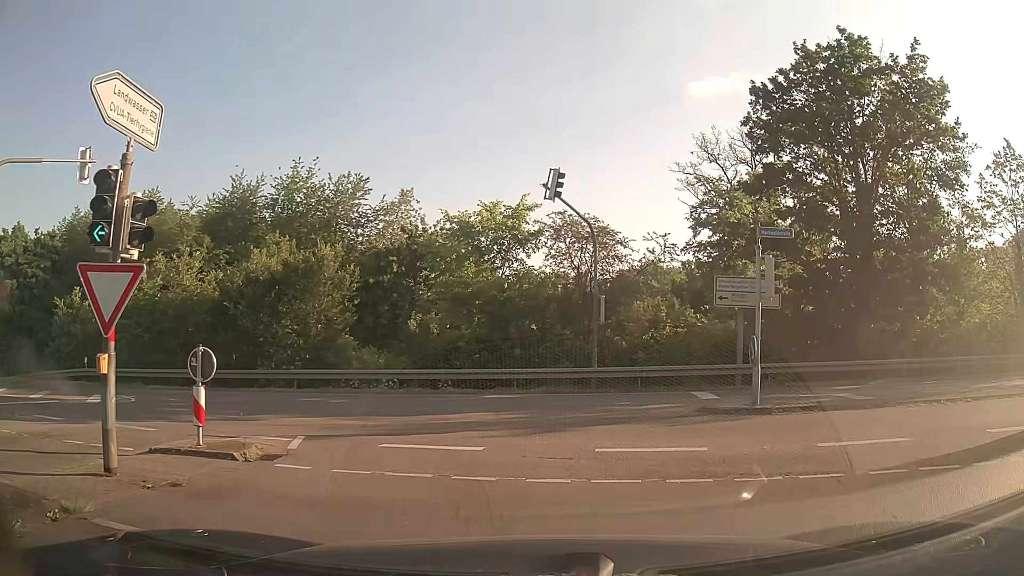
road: secondary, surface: asphalt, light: Day
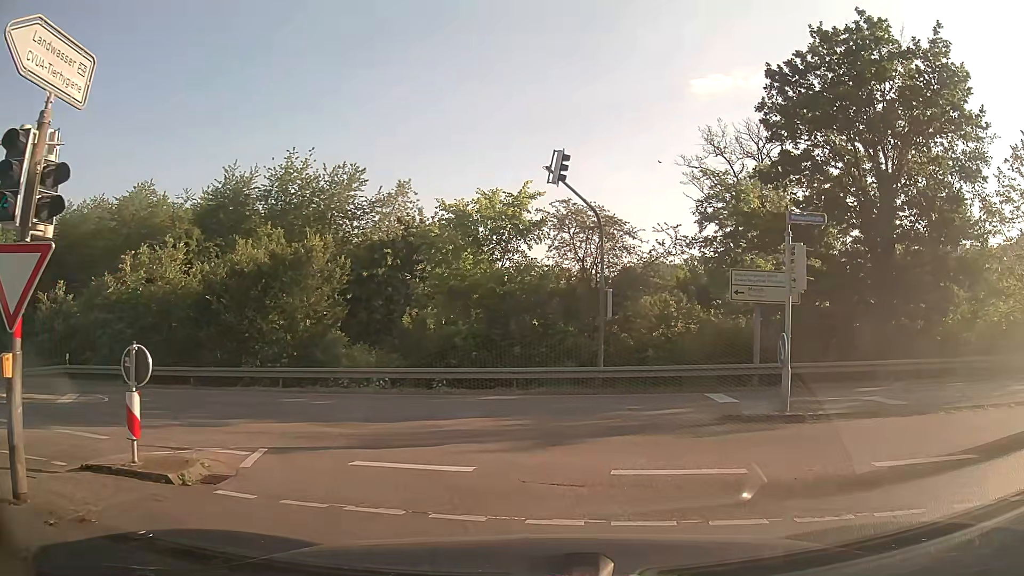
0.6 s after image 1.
(-0.1, +1.8) m; -1°
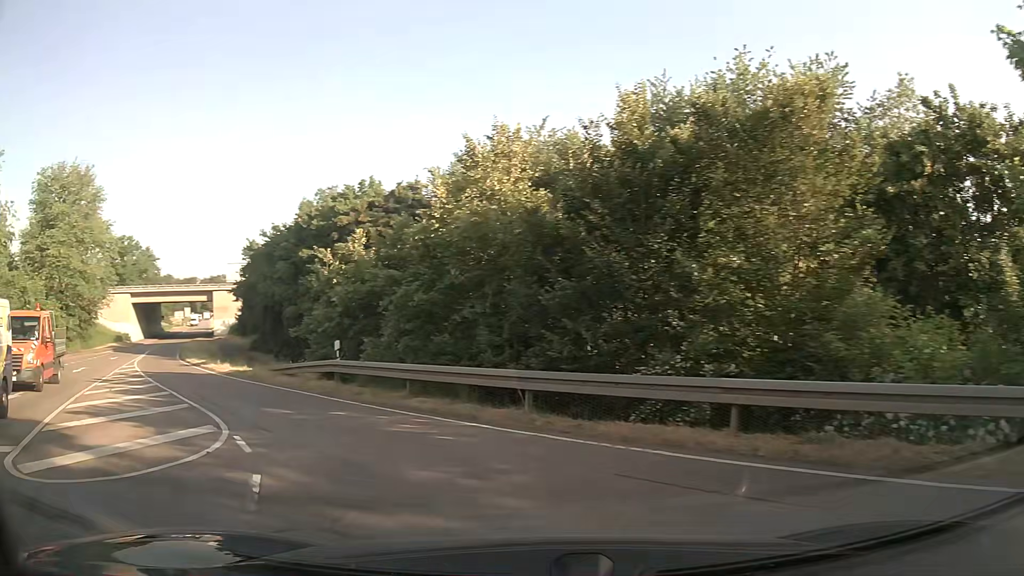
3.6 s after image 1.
(-4.0, +14.8) m; -43°
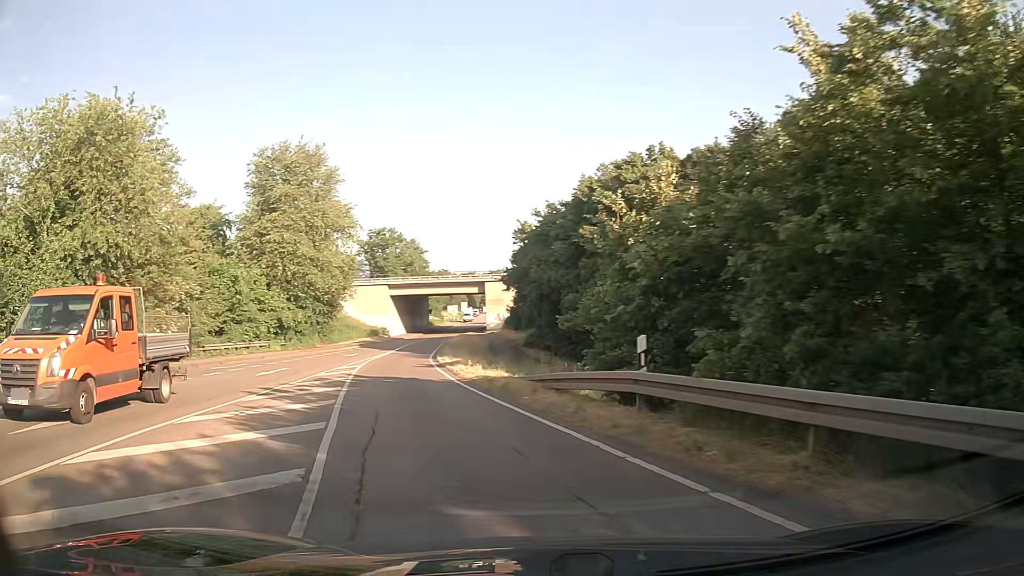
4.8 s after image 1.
(-1.8, +8.3) m; -24°
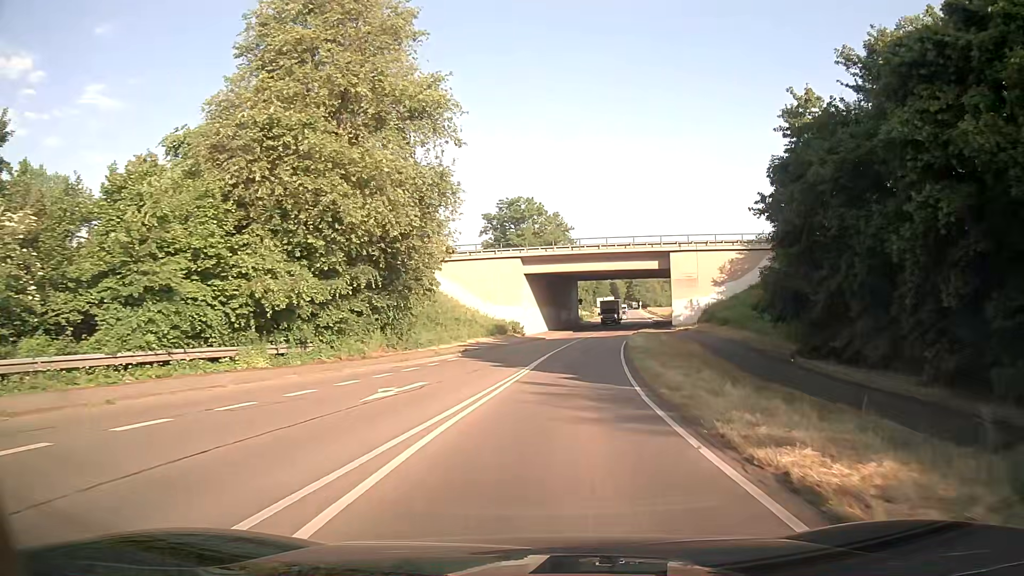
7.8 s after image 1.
(-5.6, +30.9) m; -11°
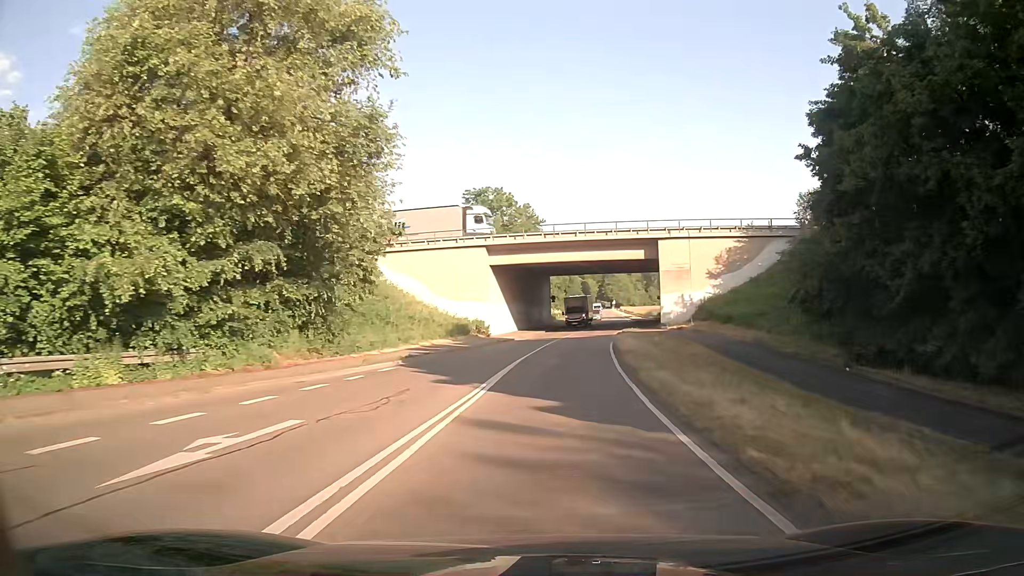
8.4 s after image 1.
(+0.1, +8.0) m; +2°
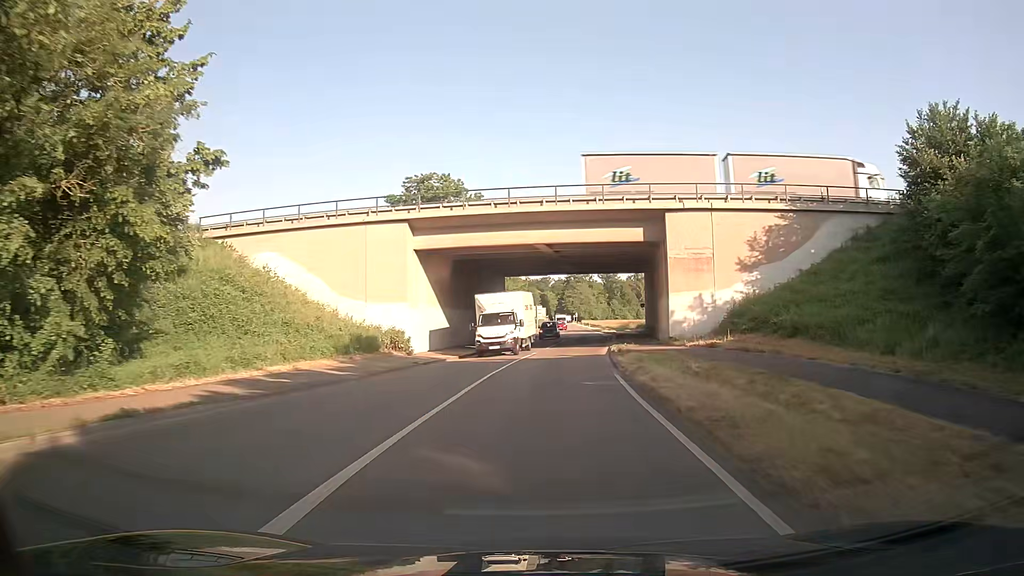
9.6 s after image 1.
(+0.7, +17.3) m; +4°
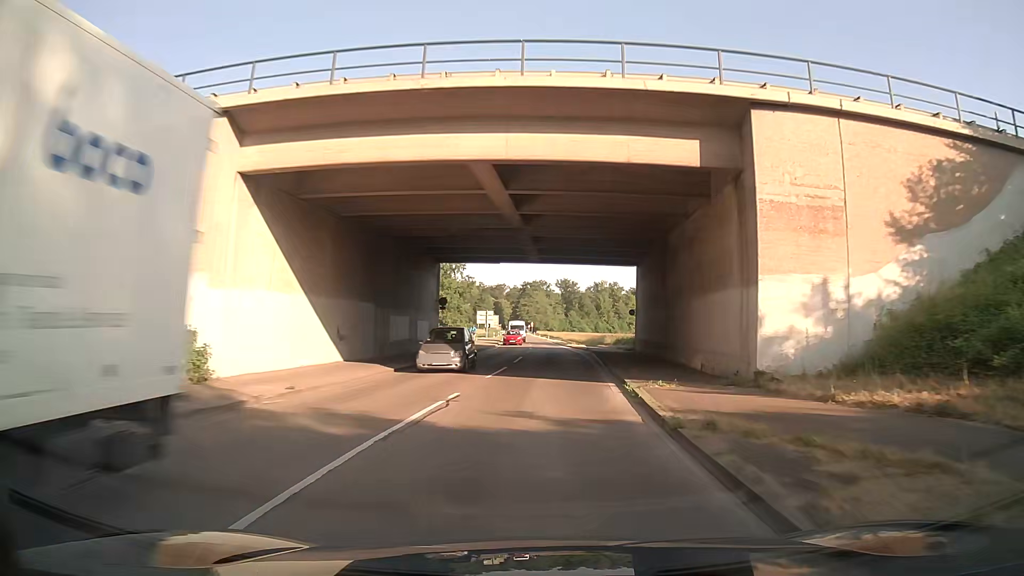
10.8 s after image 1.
(+0.4, +18.7) m; +3°
(0, +10) (+1, +20) (+1, +30) (+2, +40) (+2, +50) (+3, +60) (+3, +70) (+2, +80) (+2, +90) (+2, +100) m
